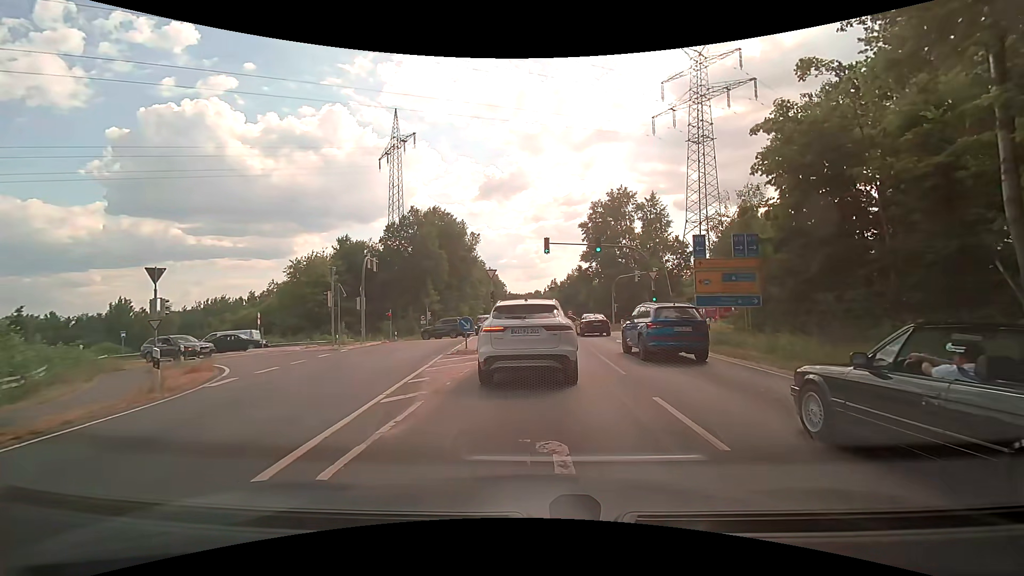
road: secondary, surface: asphalt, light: Day
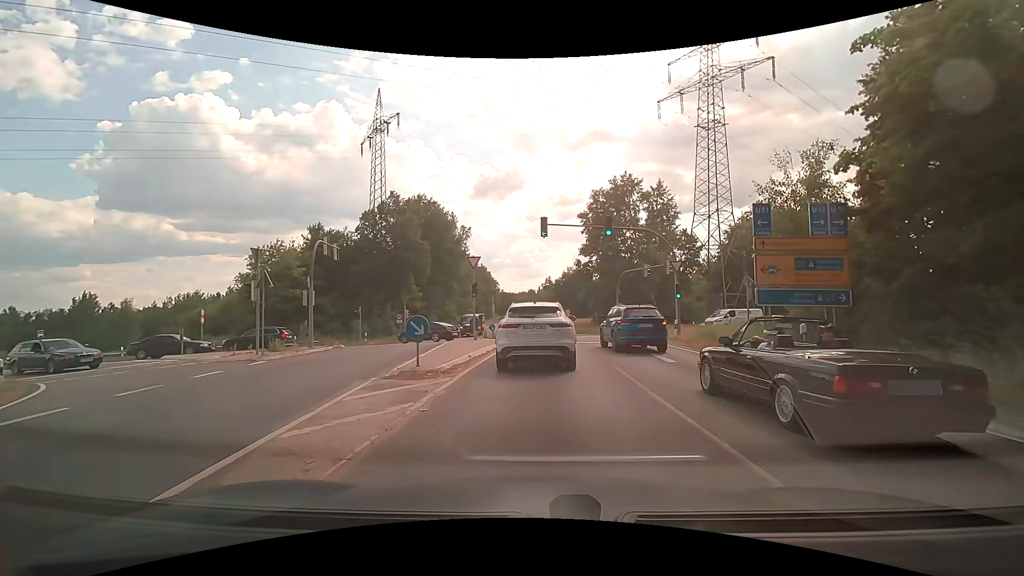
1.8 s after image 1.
(-0.1, +7.4) m; -1°
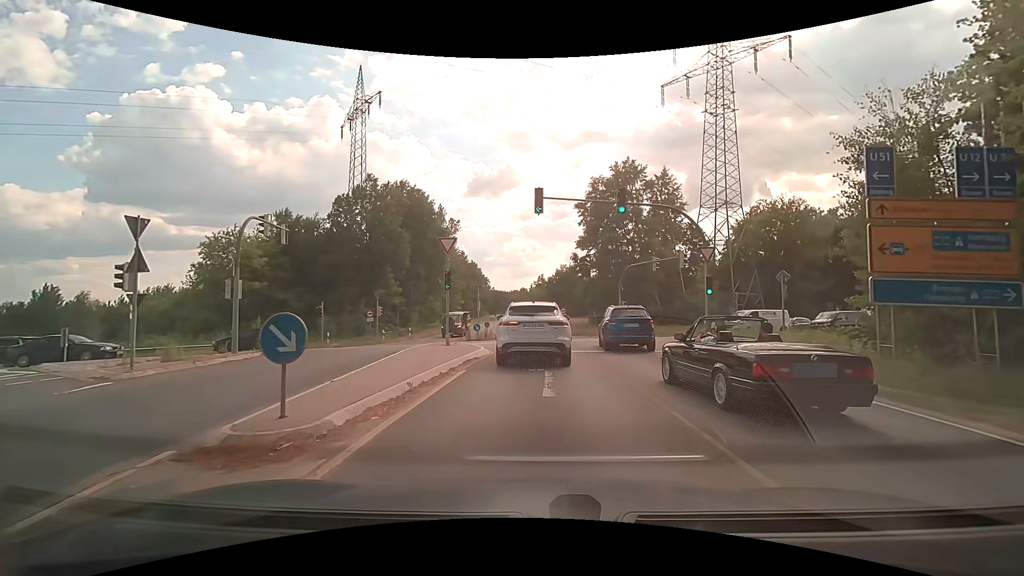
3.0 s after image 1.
(+0.1, +6.3) m; +2°
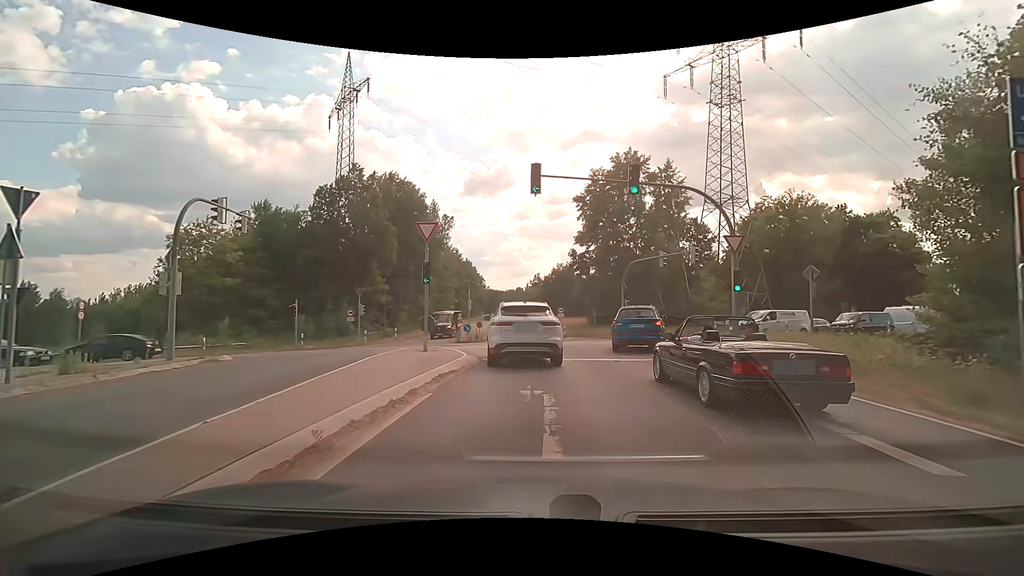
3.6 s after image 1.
(0.0, +3.5) m; -1°
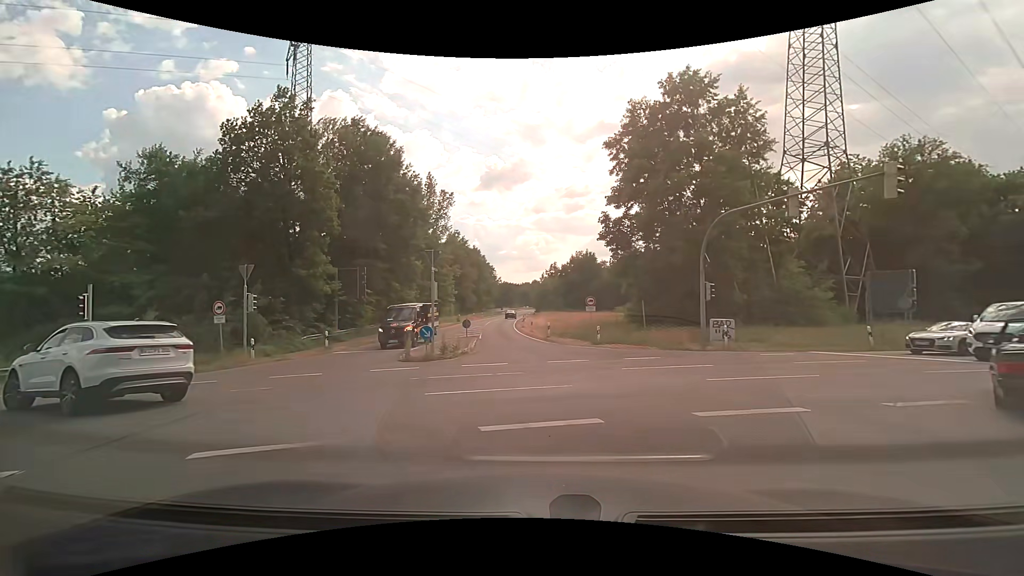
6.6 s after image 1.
(+0.4, +17.2) m; -1°
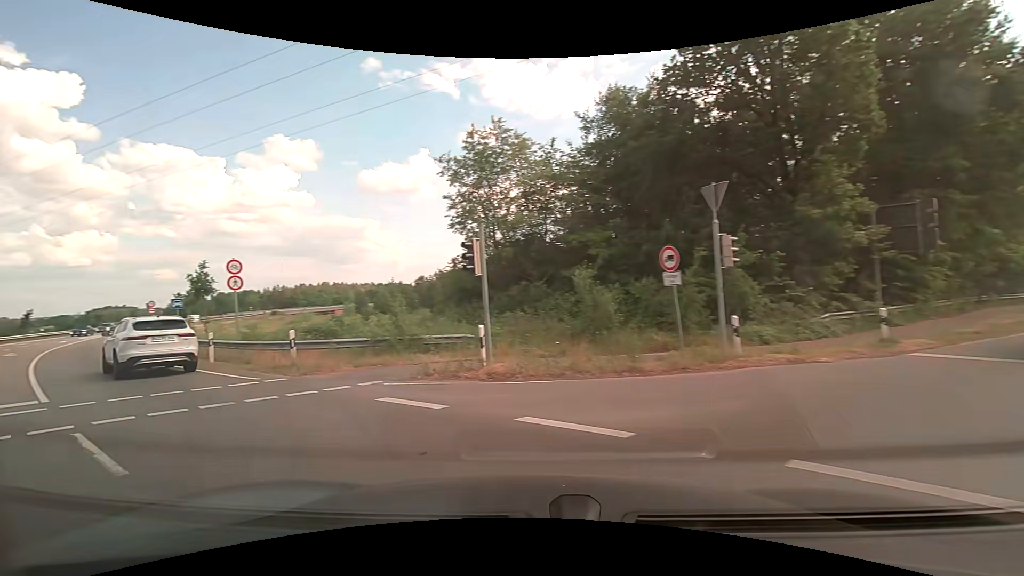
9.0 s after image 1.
(-4.2, +11.7) m; -50°
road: primary
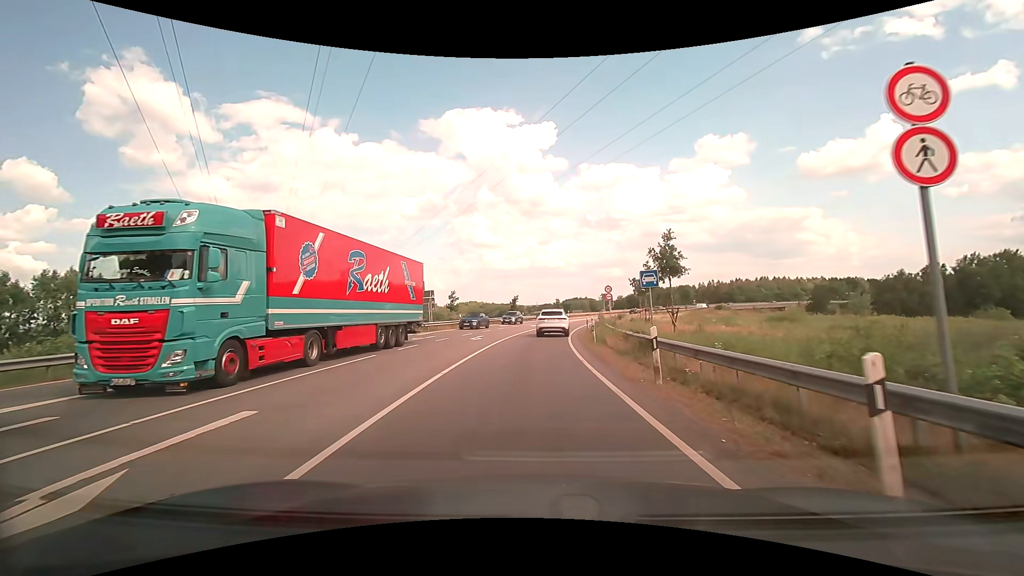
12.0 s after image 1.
(-9.8, +13.3) m; -49°
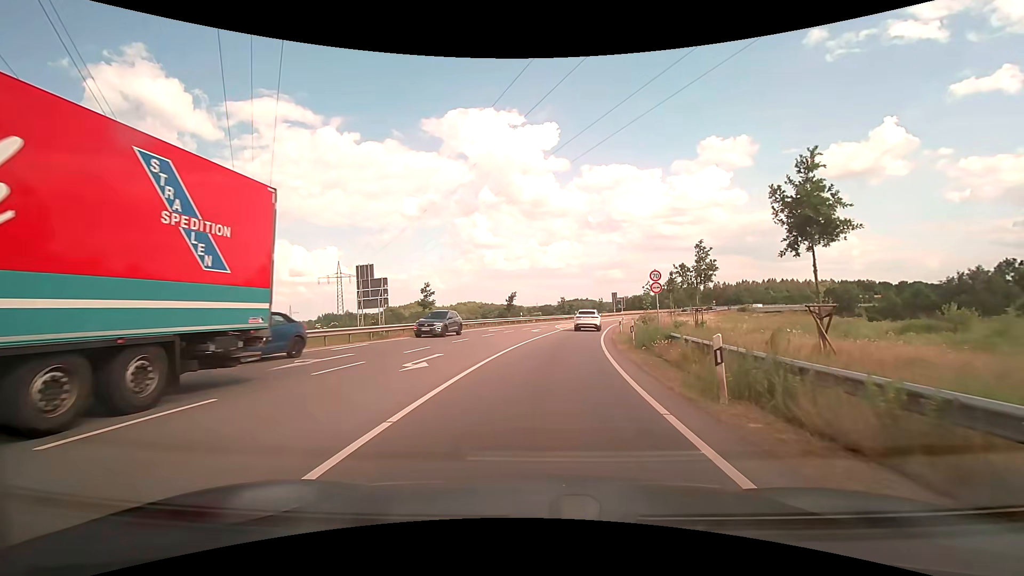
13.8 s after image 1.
(-0.2, +15.5) m; 0°
(0, +10) (+1, +20) (+2, +30) (+4, +40) (+5, +50) (+7, +59) (+10, +69) (+13, +79) (+16, +88) (+20, +97) m
